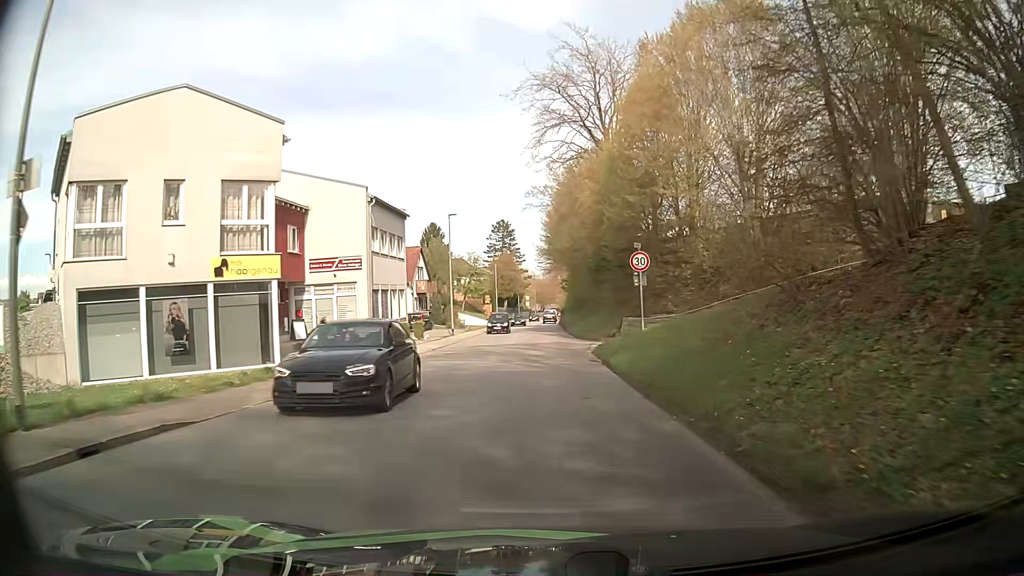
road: tertiary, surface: asphalt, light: Day
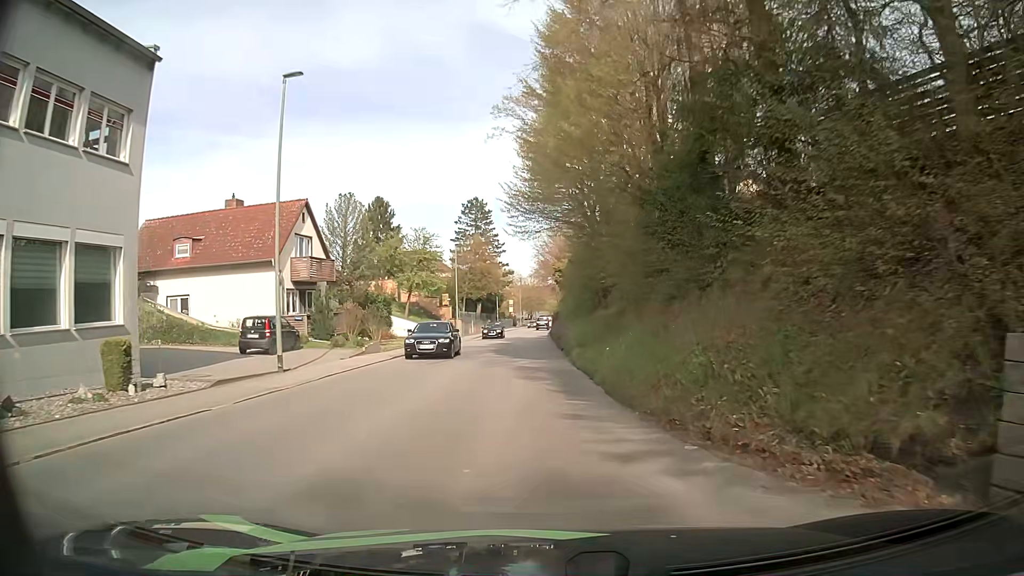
(+0.2, +28.6) m; 0°
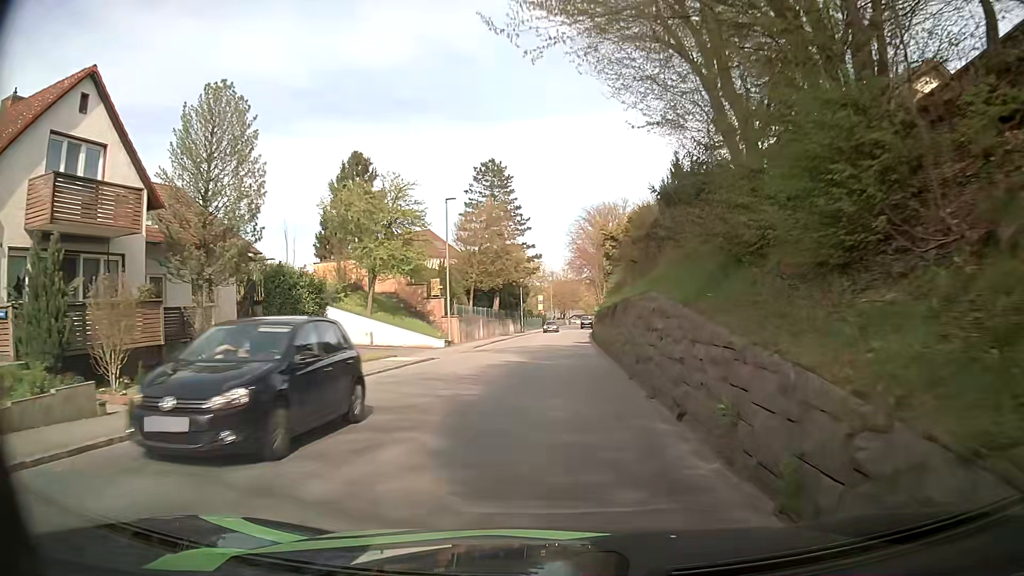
(-0.4, +21.7) m; -2°
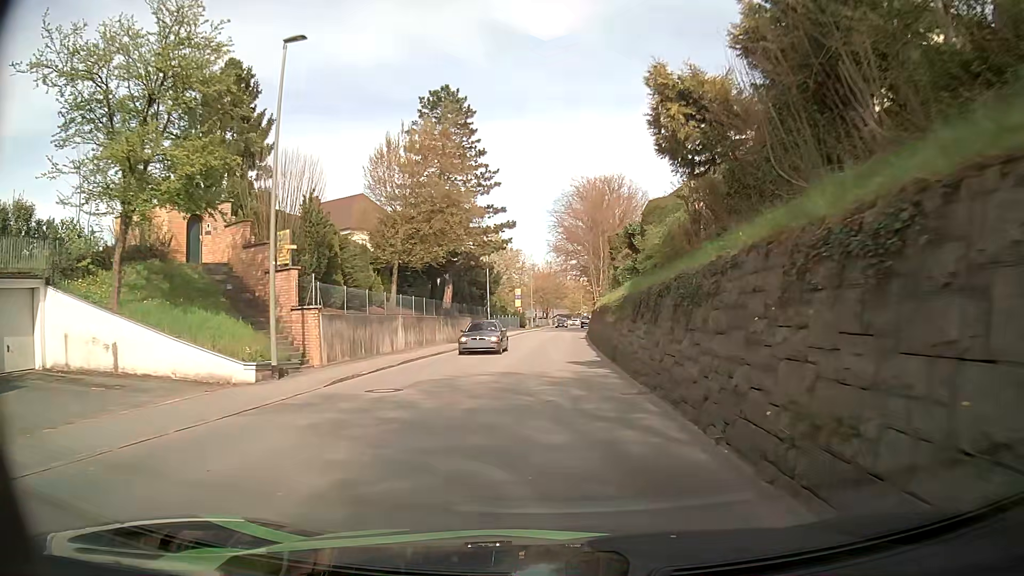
(+0.4, +22.3) m; +3°
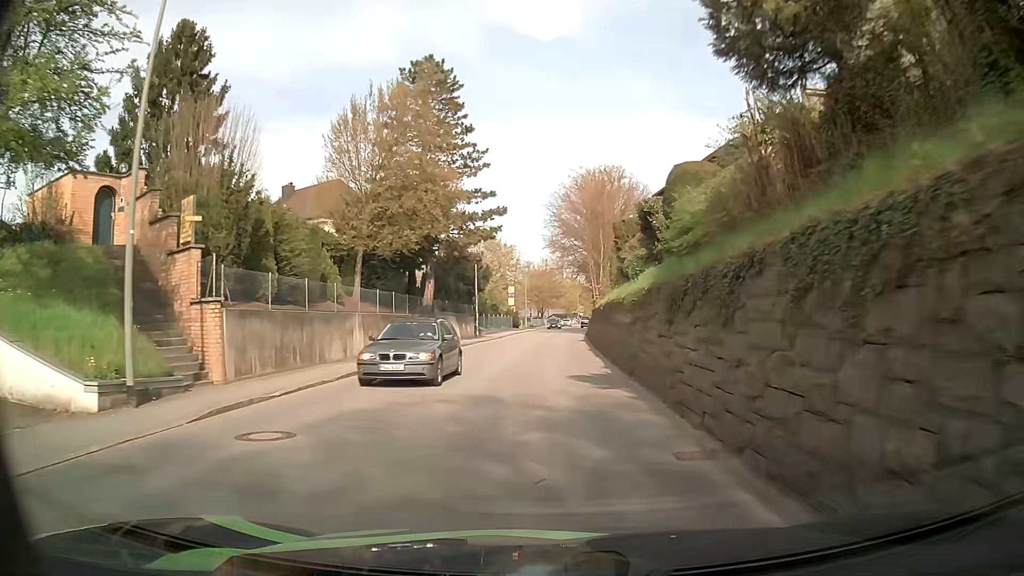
(0.0, +5.7) m; 0°
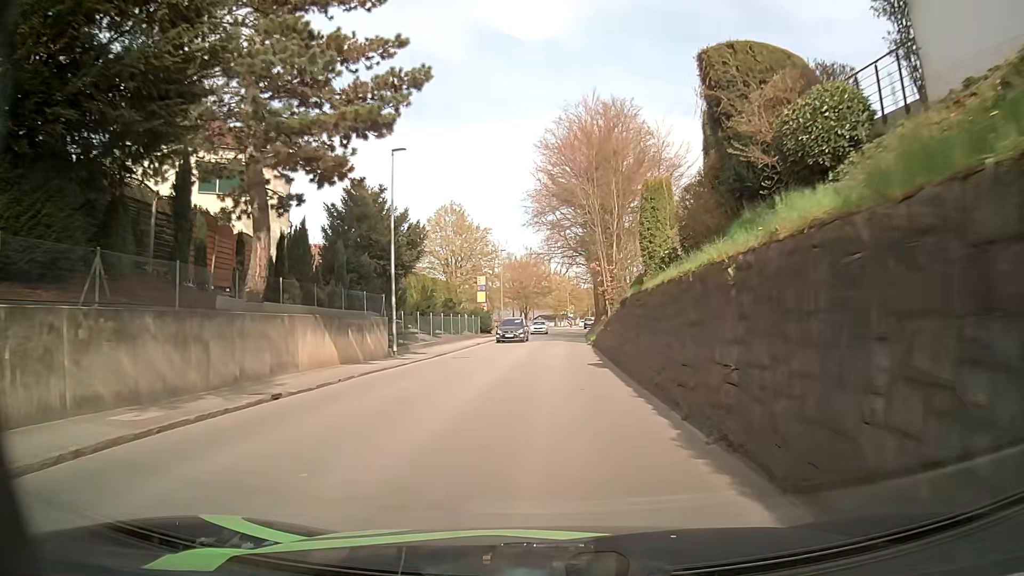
(0.0, +23.5) m; +1°
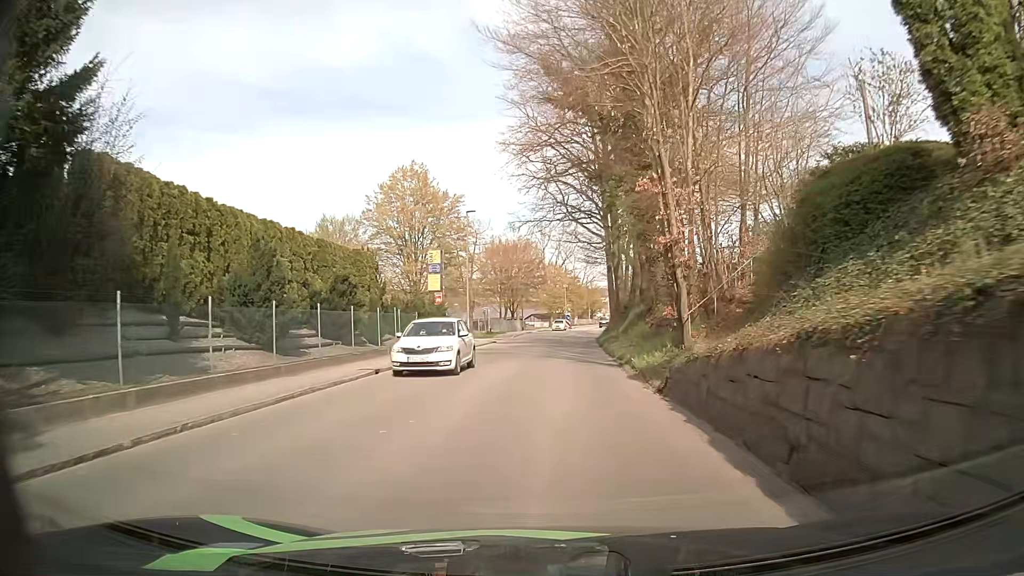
(+0.1, +23.0) m; 0°
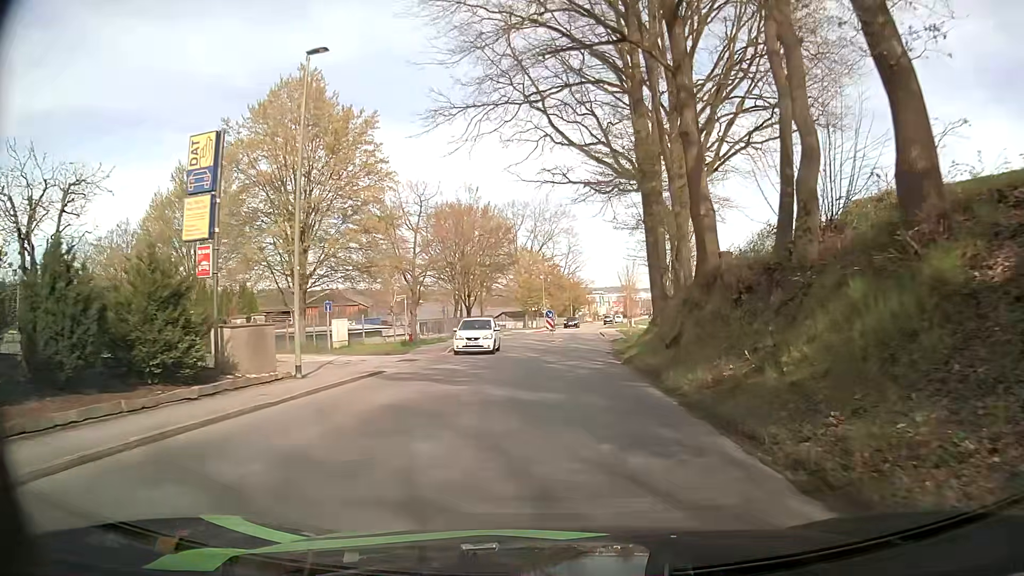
(+0.4, +26.5) m; +2°
(0, +10) (+1, +20) (+1, +30) (+2, +40) (+2, +50) (+3, +60) (+3, +70) (+4, +80) (+5, +90) (+6, +100) m
